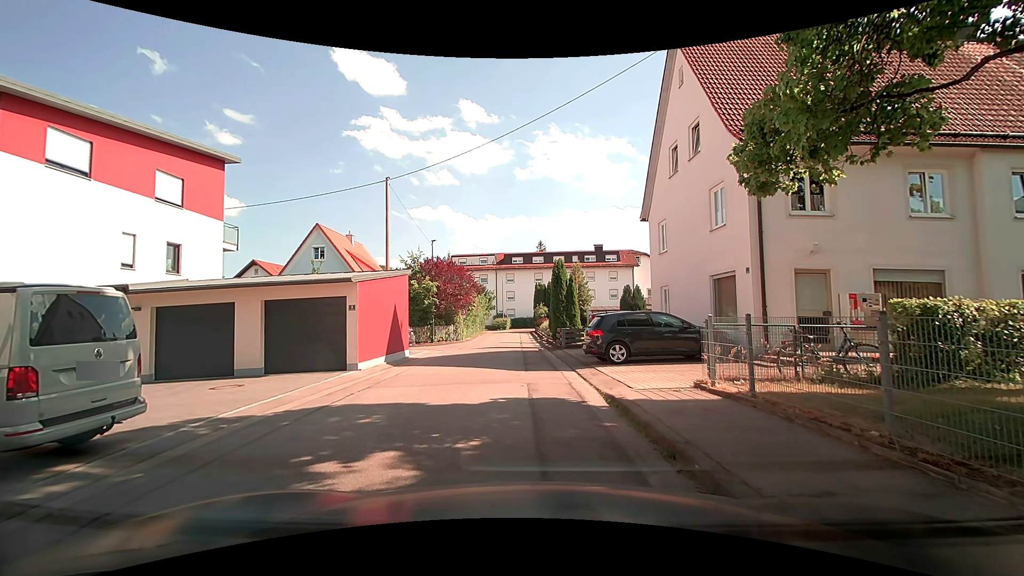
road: residential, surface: asphalt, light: Day
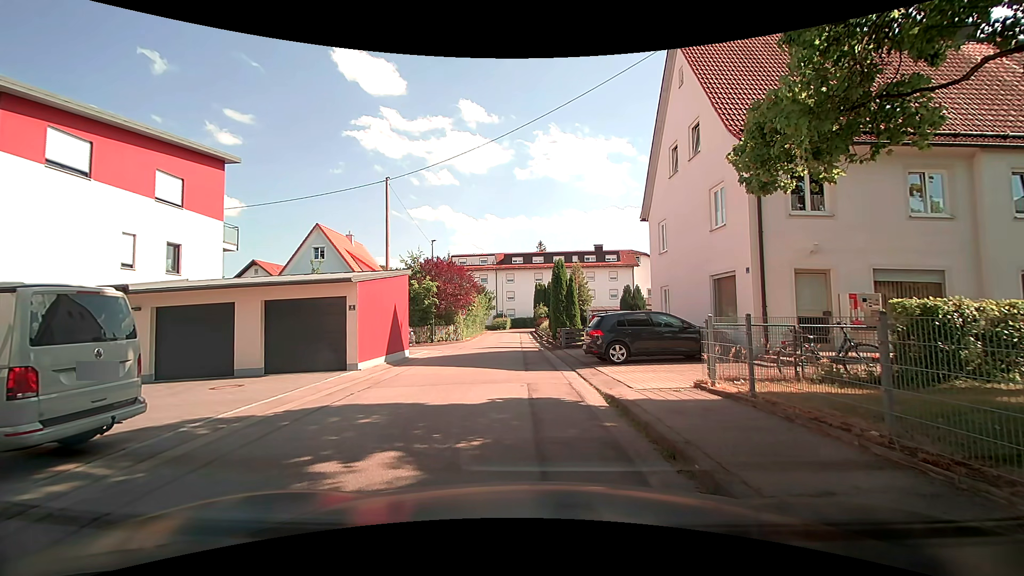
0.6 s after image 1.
(0.0, 0.0) m; 0°
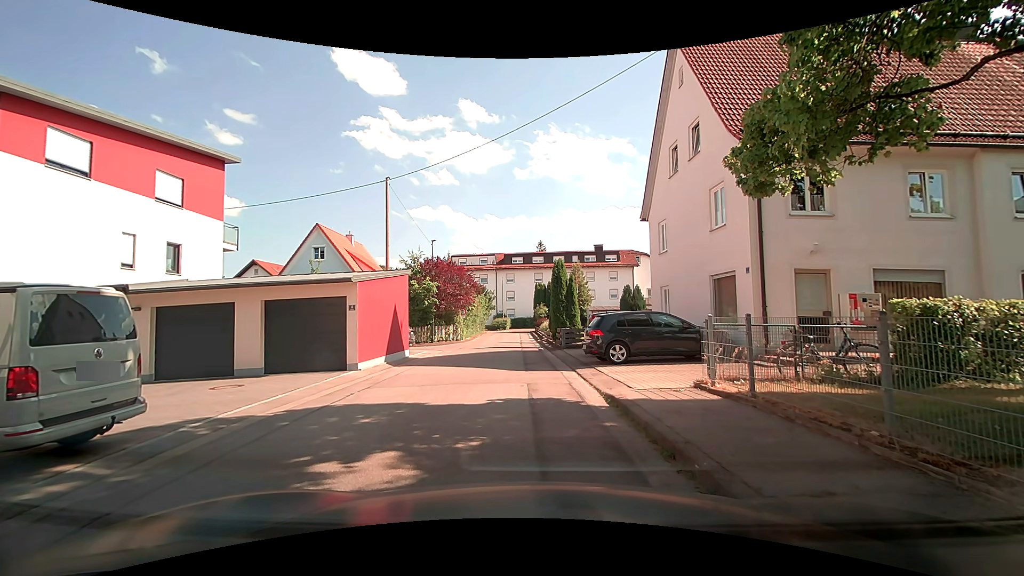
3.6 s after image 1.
(0.0, 0.0) m; 0°
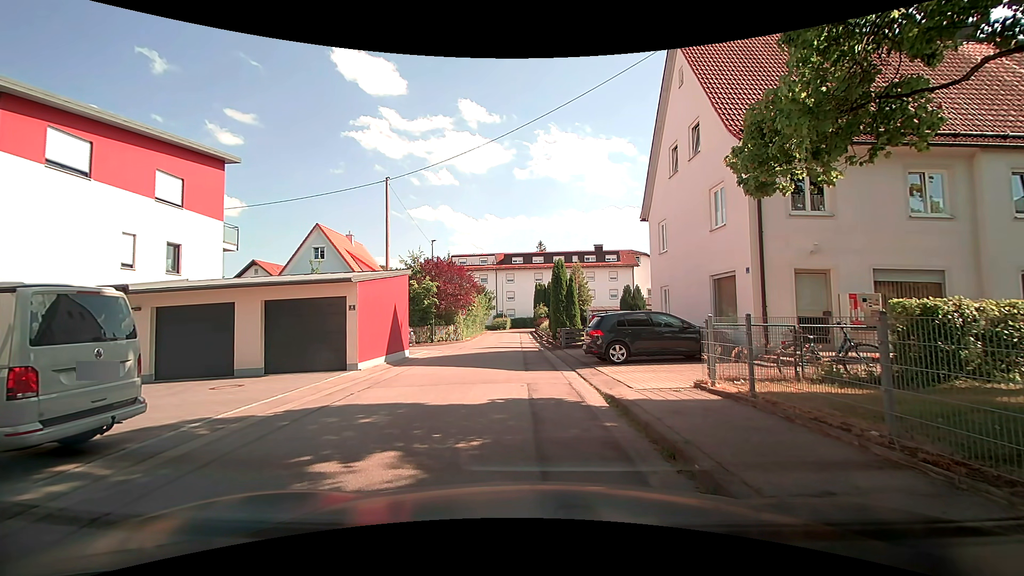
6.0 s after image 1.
(0.0, 0.0) m; 0°
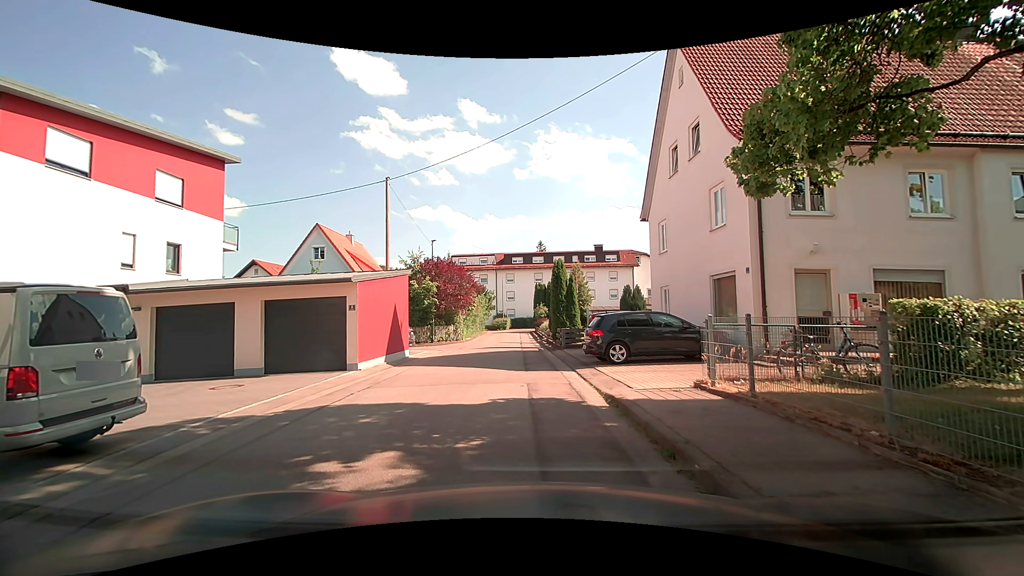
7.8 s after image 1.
(0.0, 0.0) m; 0°
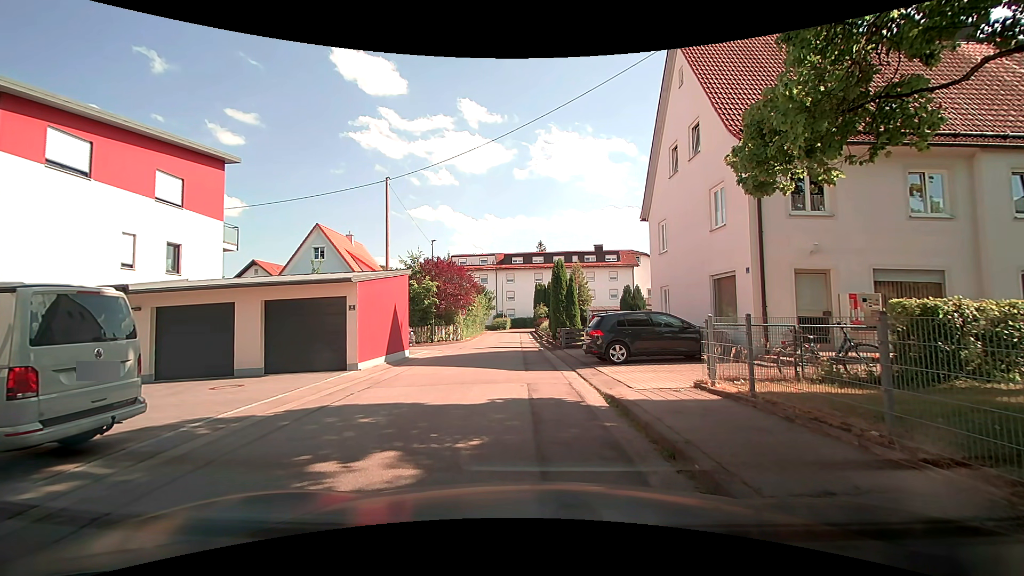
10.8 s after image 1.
(0.0, 0.0) m; 0°
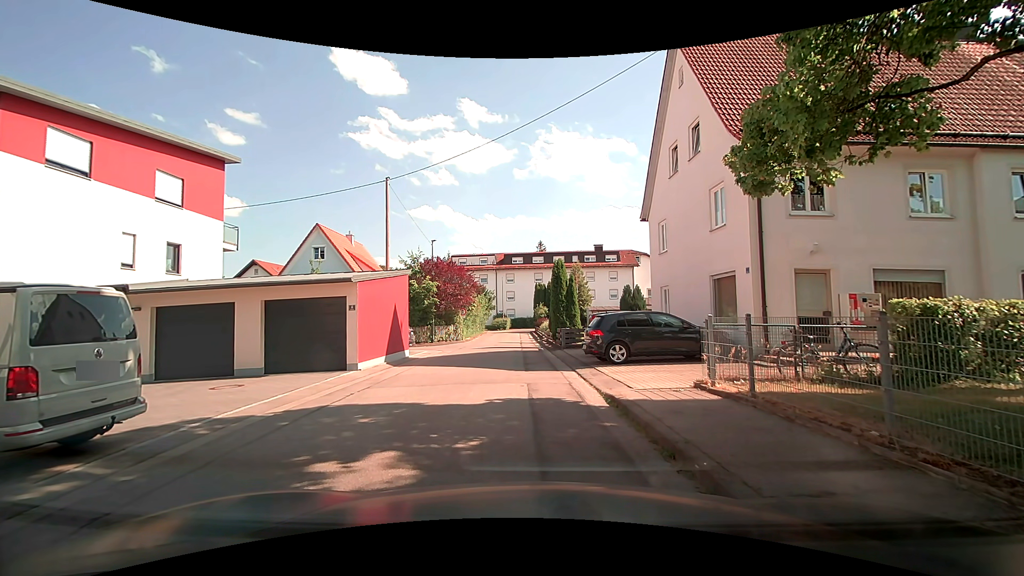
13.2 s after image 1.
(0.0, 0.0) m; 0°
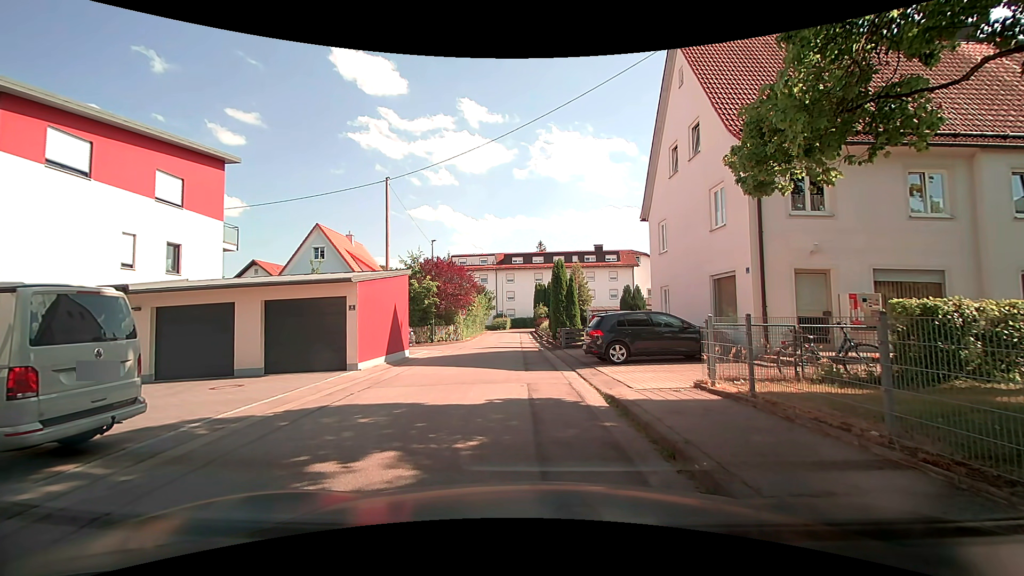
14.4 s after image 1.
(0.0, 0.0) m; 0°
